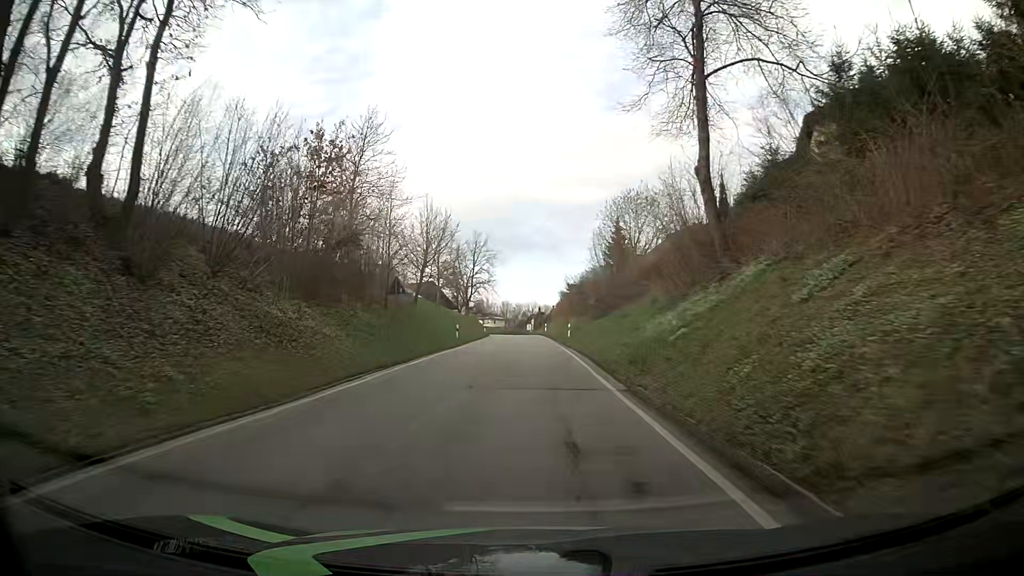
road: tertiary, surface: asphalt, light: Day
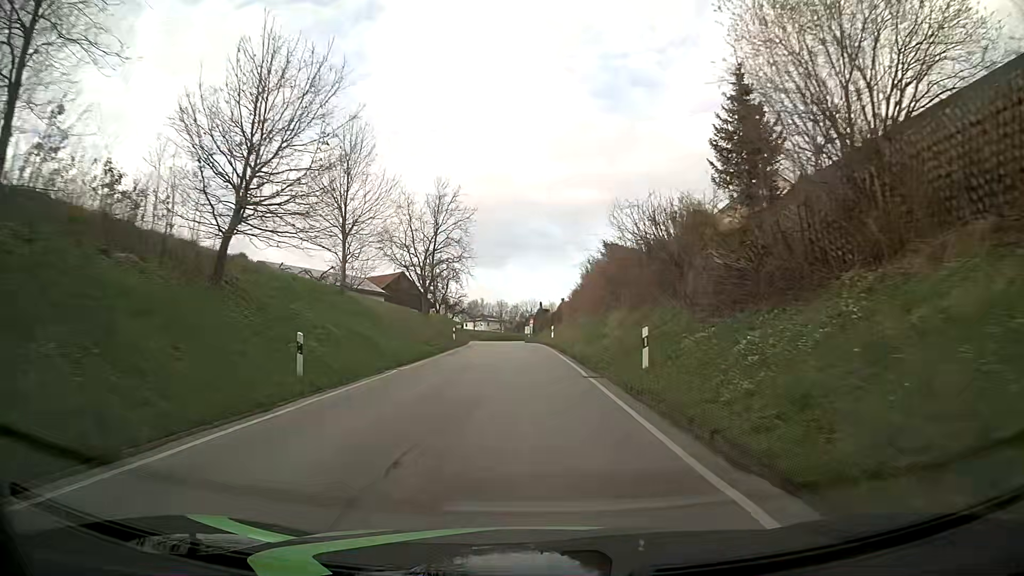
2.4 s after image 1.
(-0.1, +31.3) m; 0°
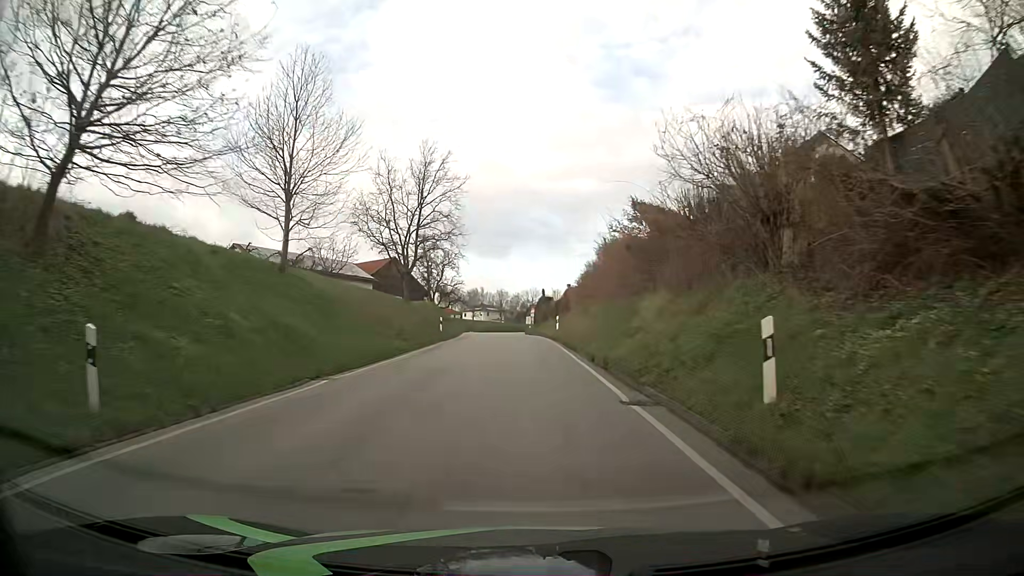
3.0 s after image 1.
(-0.1, +7.7) m; -1°
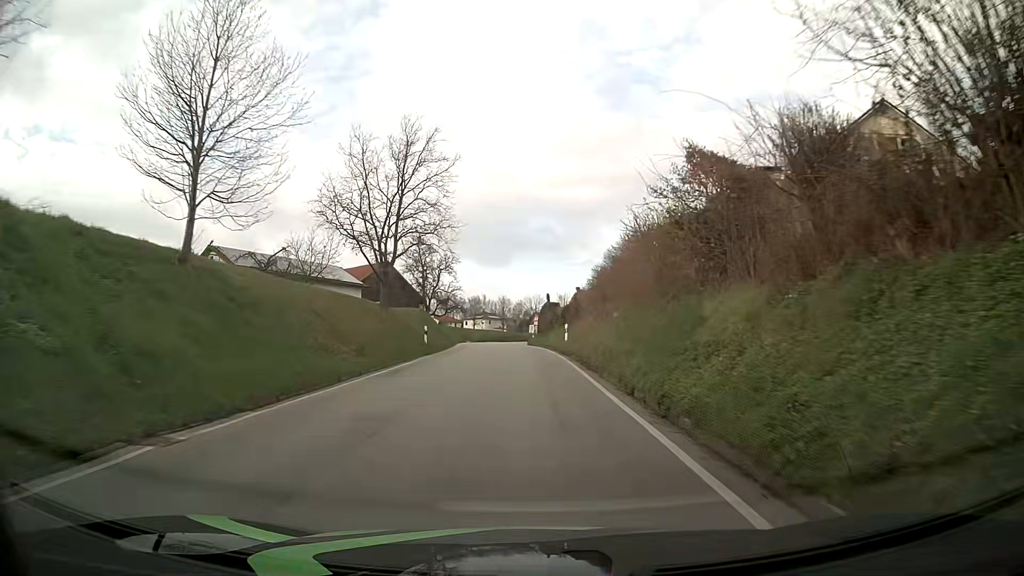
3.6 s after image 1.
(0.0, +7.3) m; 0°
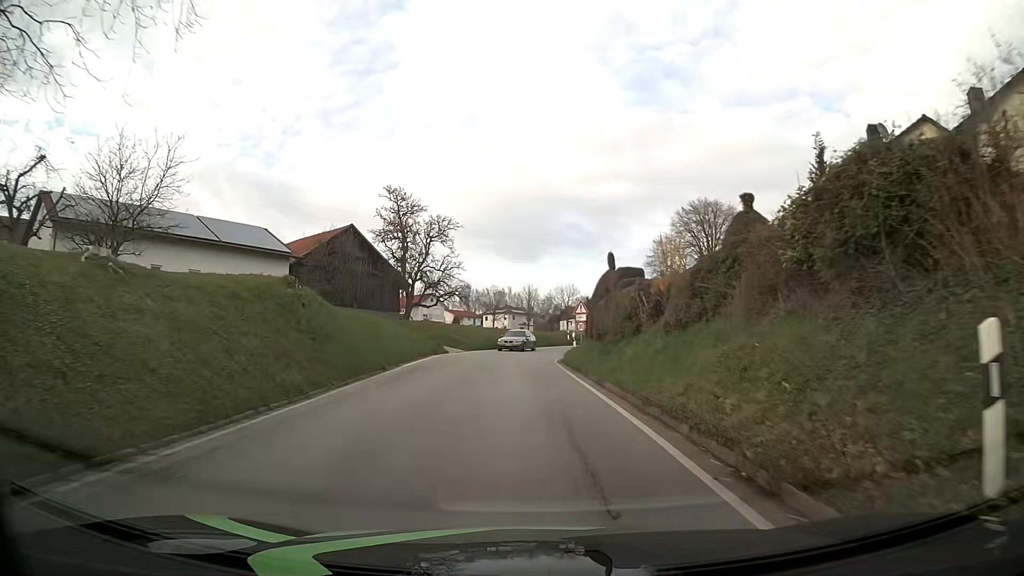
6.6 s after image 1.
(-0.7, +32.0) m; -3°
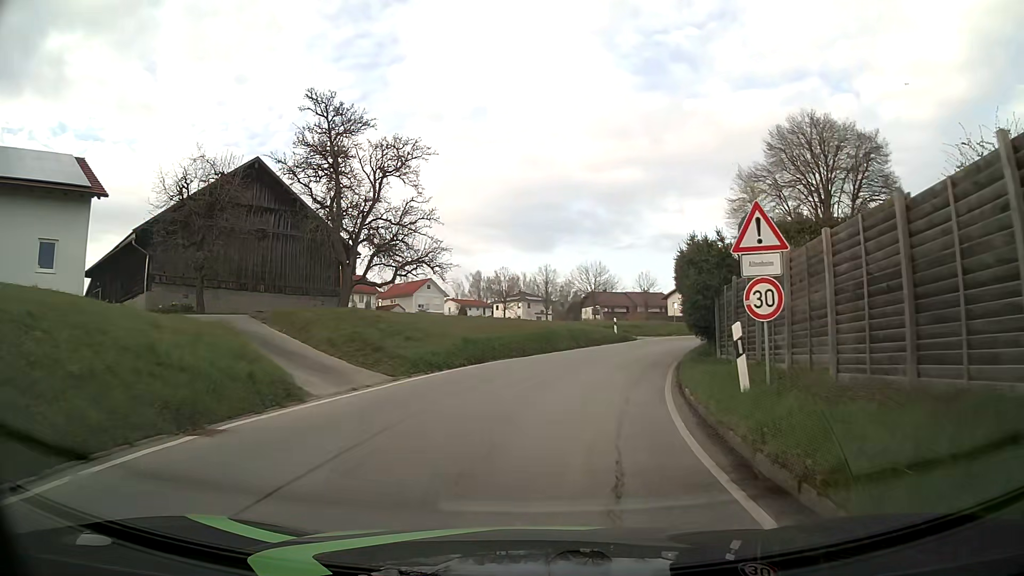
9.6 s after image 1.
(-0.3, +25.8) m; -1°
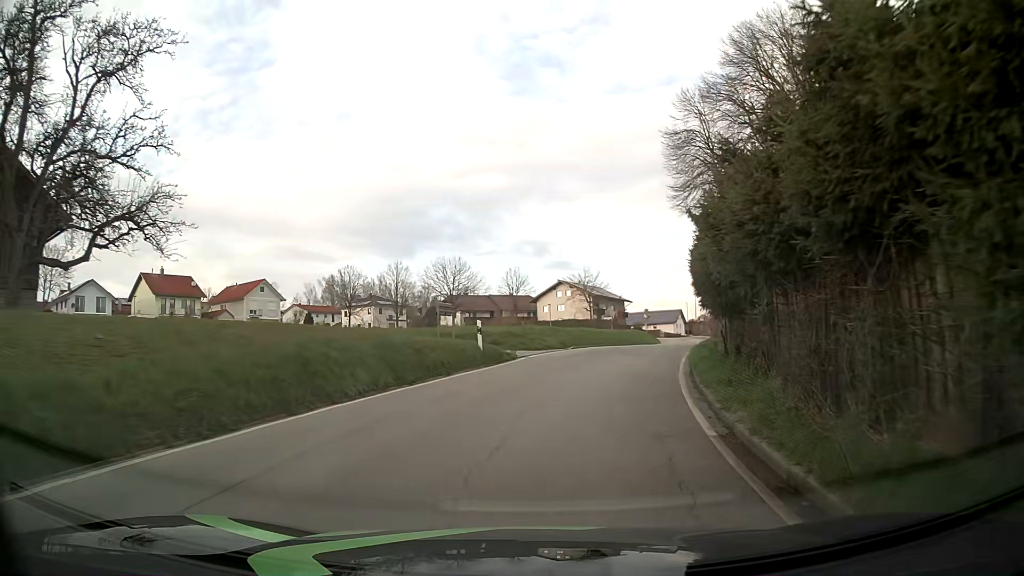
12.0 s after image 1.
(+1.5, +18.1) m; +11°
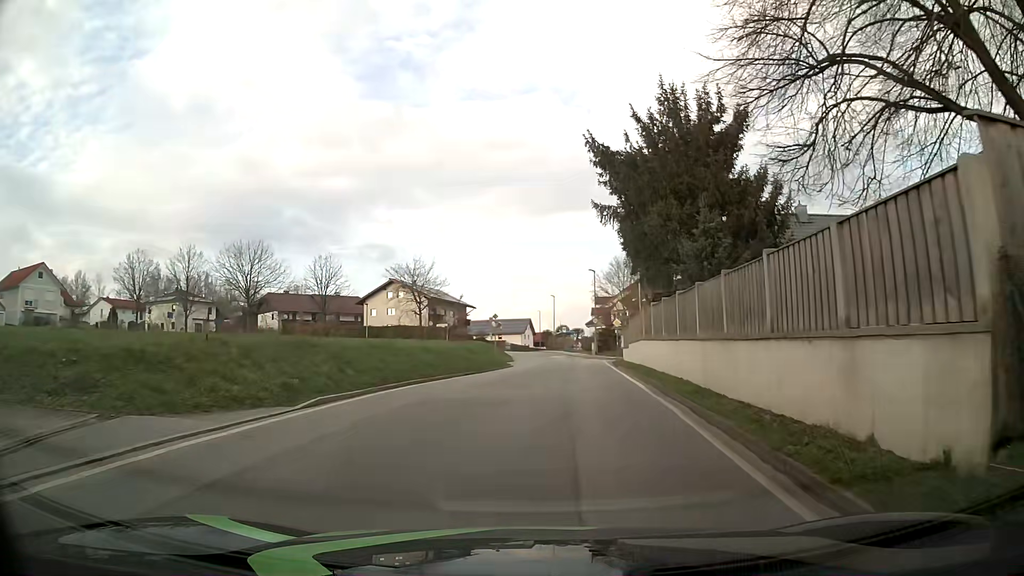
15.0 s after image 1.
(+2.5, +21.7) m; +14°
(0, +10) (+1, +20) (+2, +30) (+2, +40) (+3, +50) (+2, +60) (+2, +70) (+1, +80) (0, +90) (-1, +100) m
